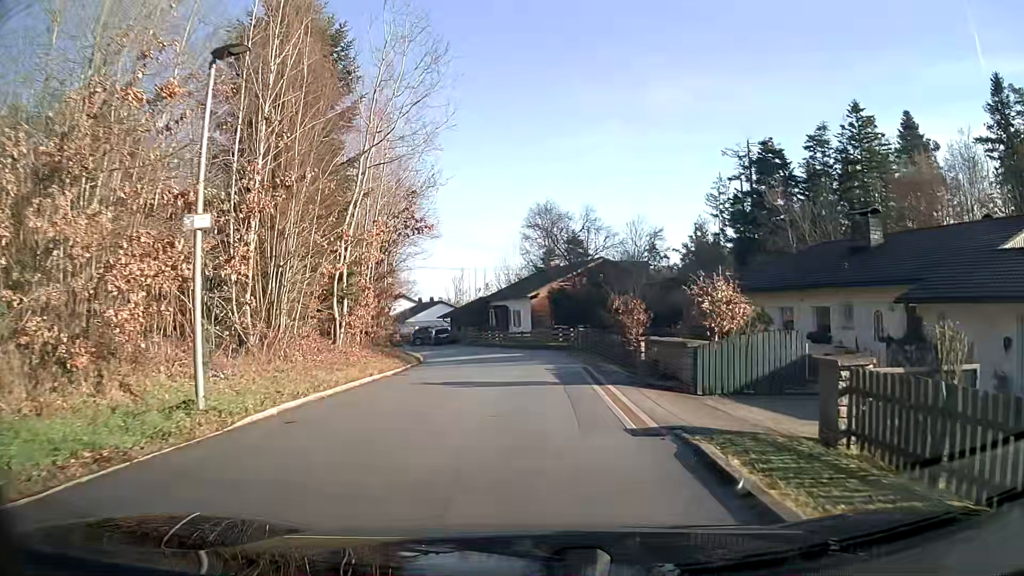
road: residential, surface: asphalt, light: Day
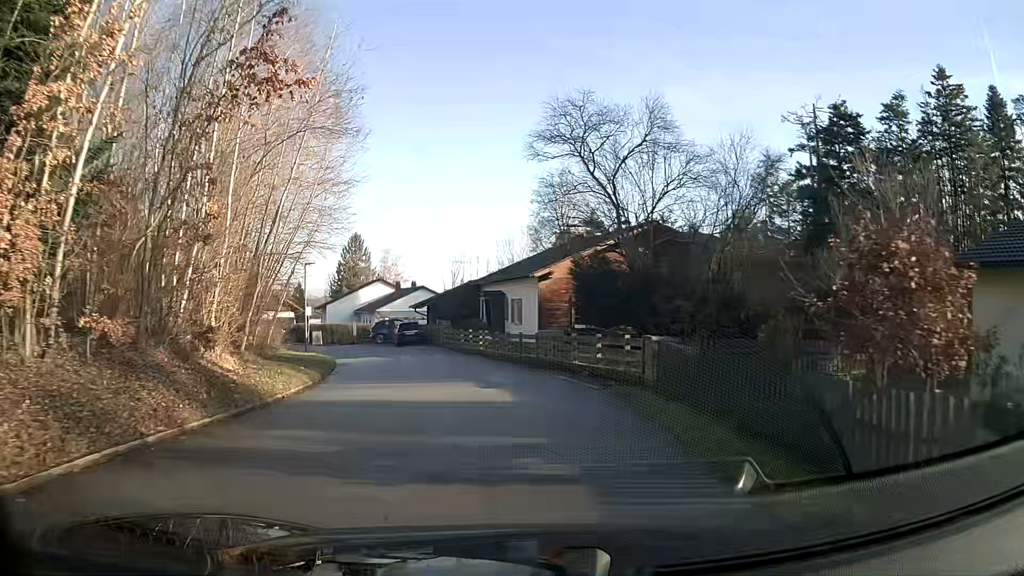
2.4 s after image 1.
(-0.2, +18.6) m; -2°
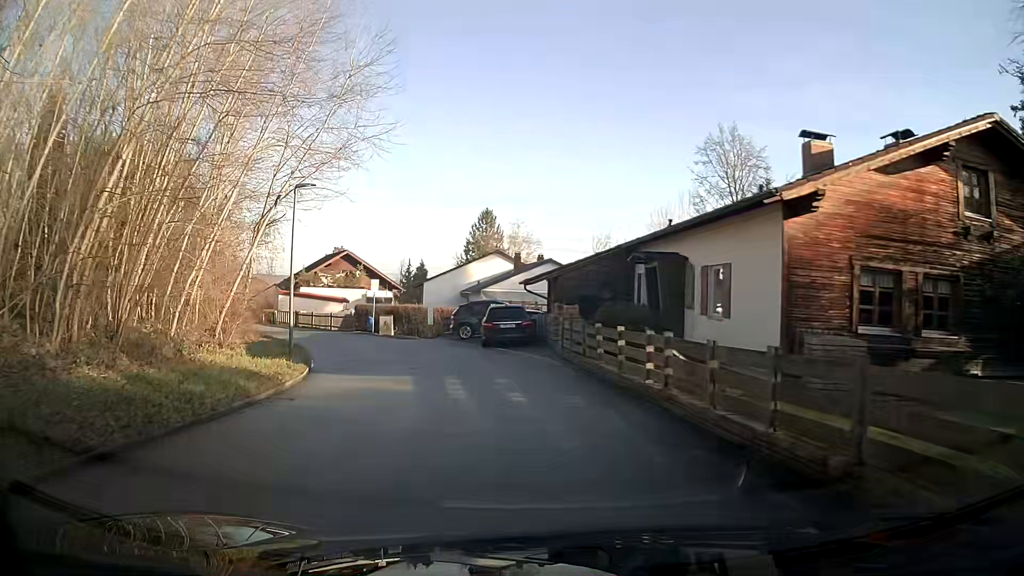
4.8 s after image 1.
(-1.8, +18.7) m; -13°
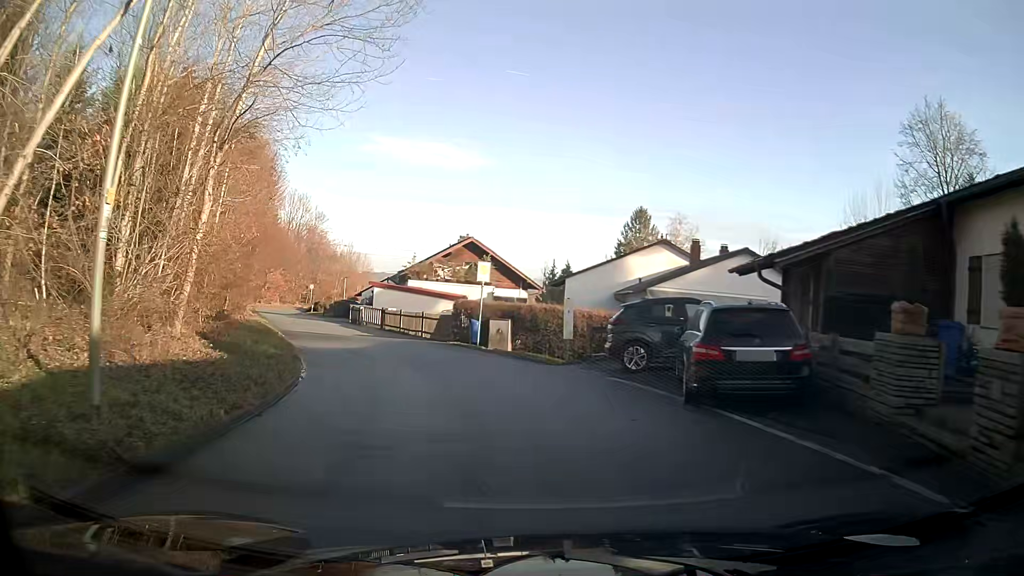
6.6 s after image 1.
(-1.6, +14.1) m; -12°
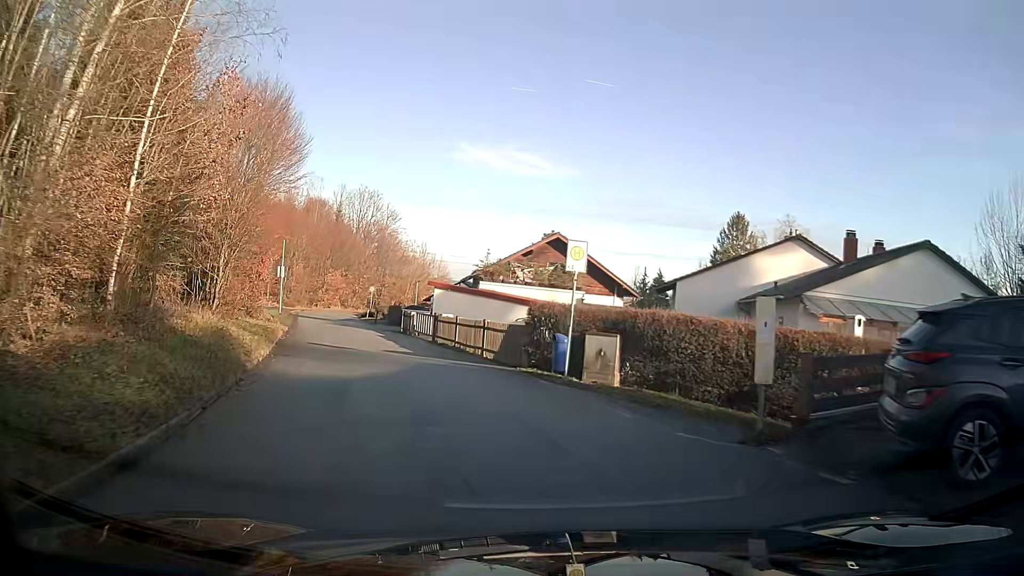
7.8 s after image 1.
(-0.6, +9.3) m; -8°
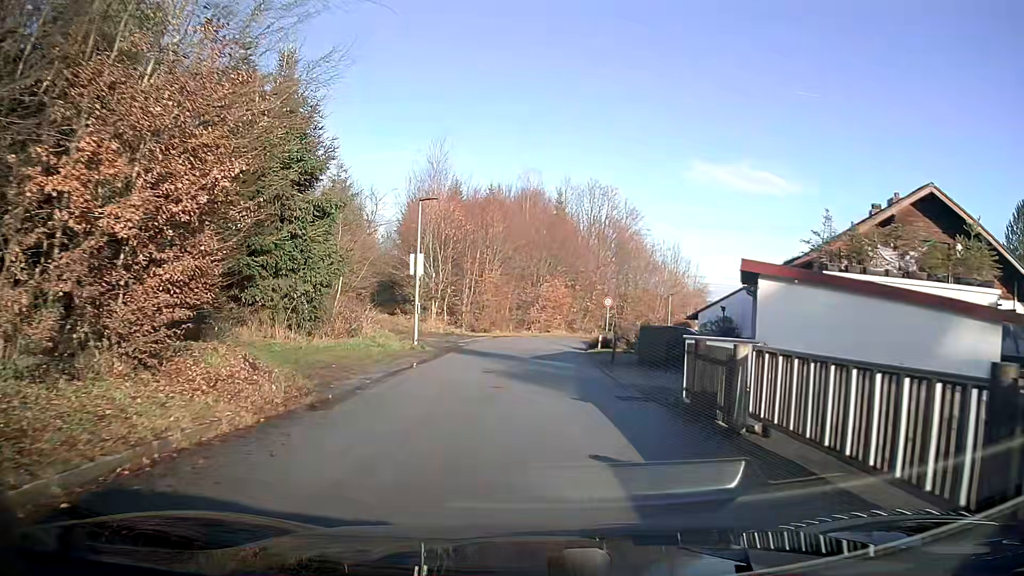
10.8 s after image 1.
(-4.2, +22.6) m; -18°
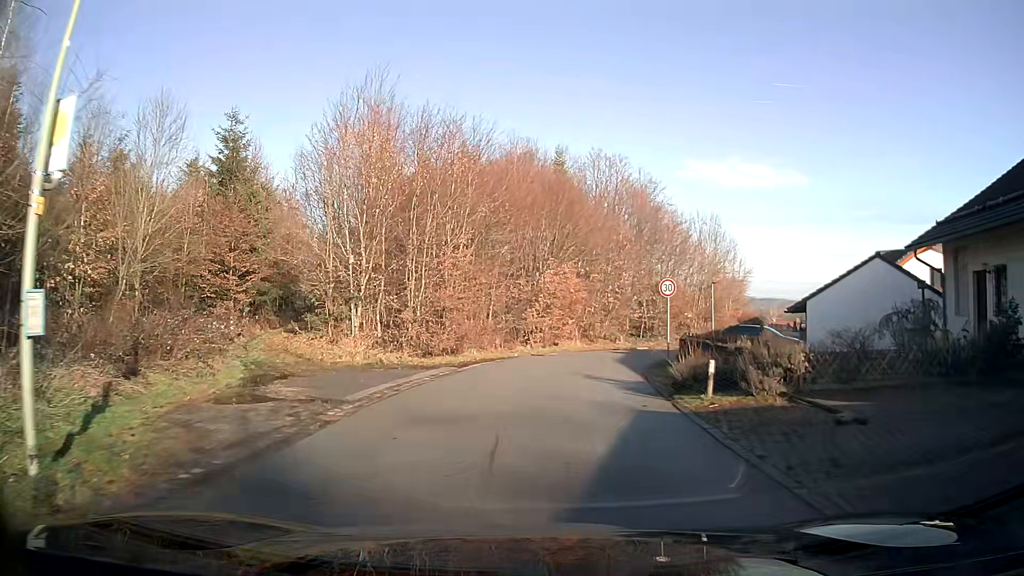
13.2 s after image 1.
(0.0, +18.5) m; +1°
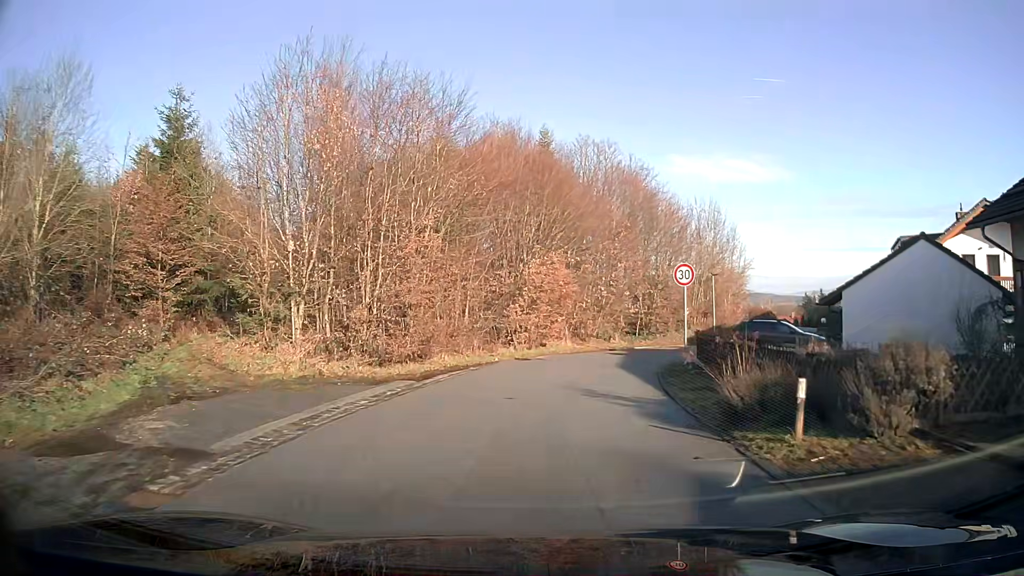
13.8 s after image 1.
(+0.1, +4.6) m; +1°
(0, +10) (+2, +20) (+5, +29) (+10, +38) (+16, +46) (+21, +55) (+25, +64) (+28, +73) (+29, +83) (+29, +93) m
